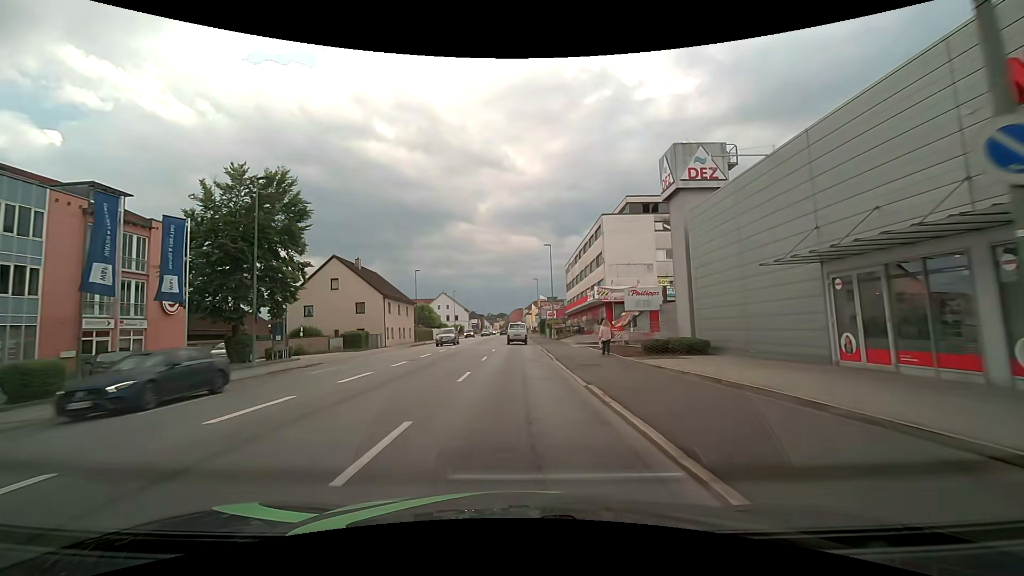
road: tertiary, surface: asphalt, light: Day
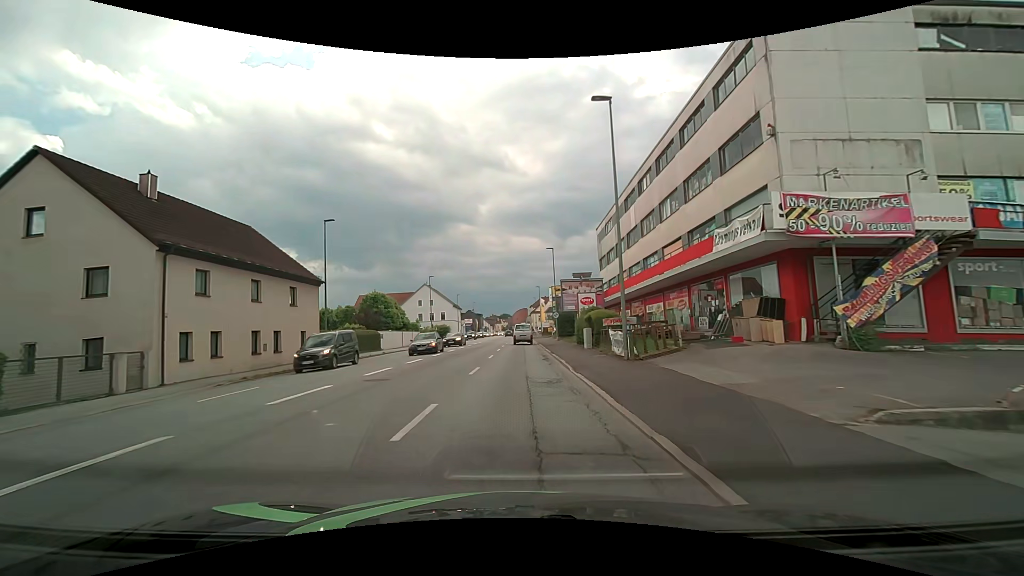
(-0.1, +34.3) m; -1°
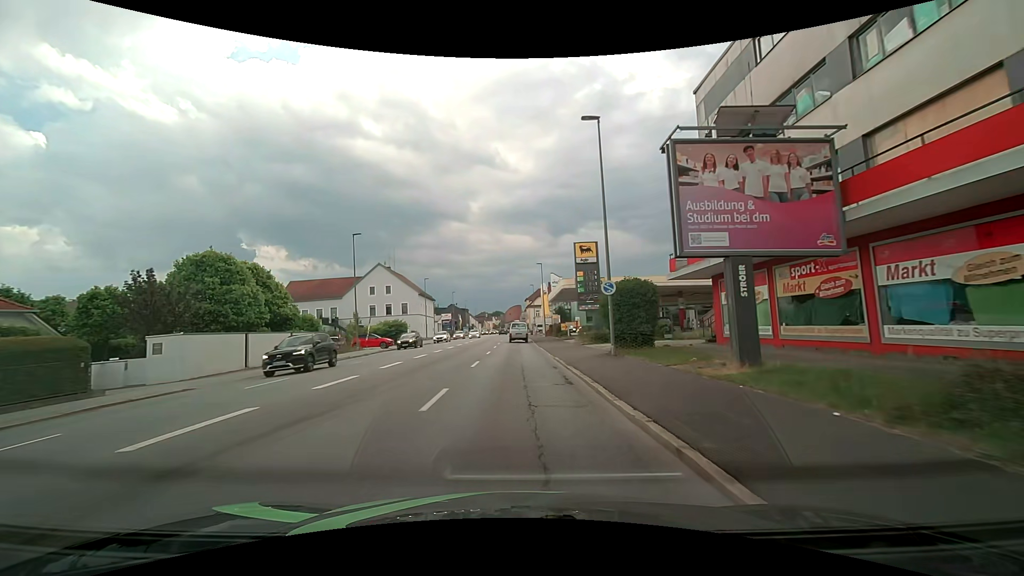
(+0.2, +33.8) m; 0°
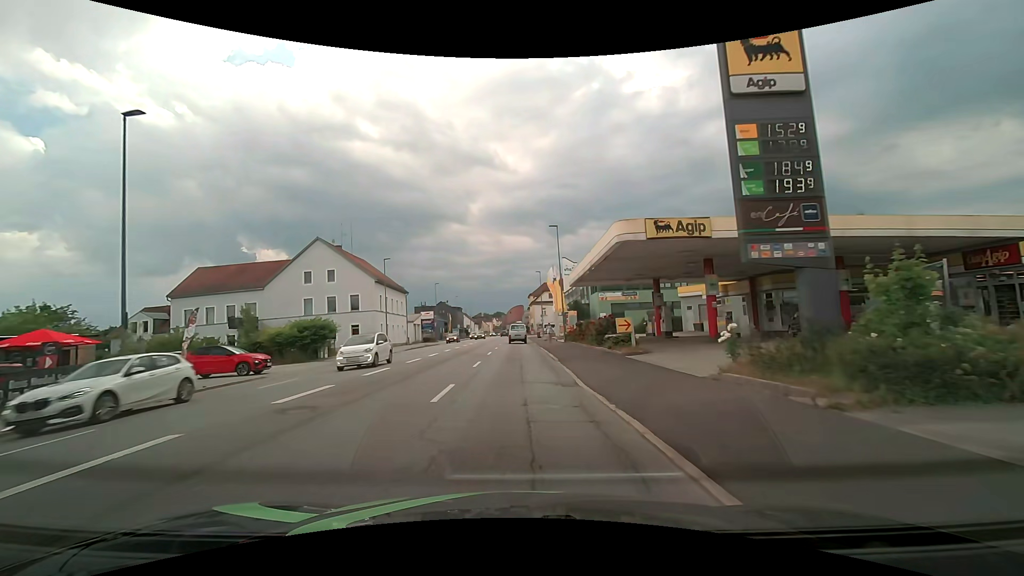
(+0.2, +26.1) m; 0°
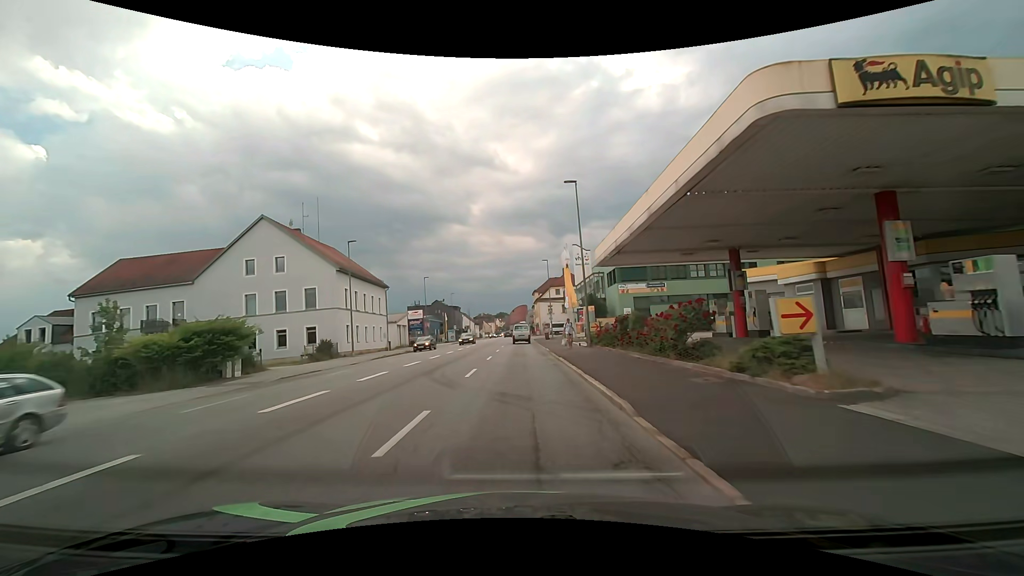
(0.0, +13.0) m; 0°
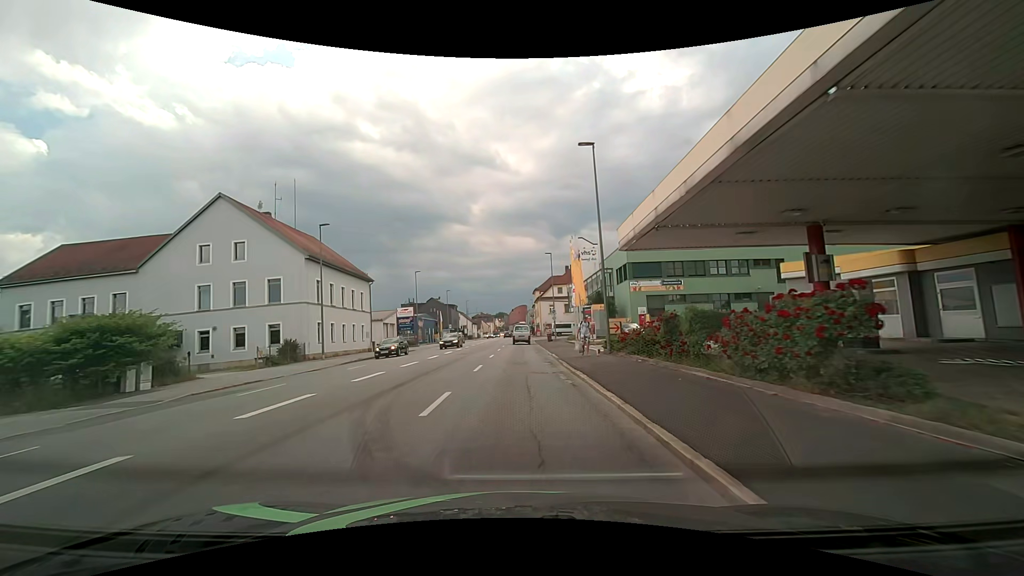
(0.0, +6.5) m; 0°
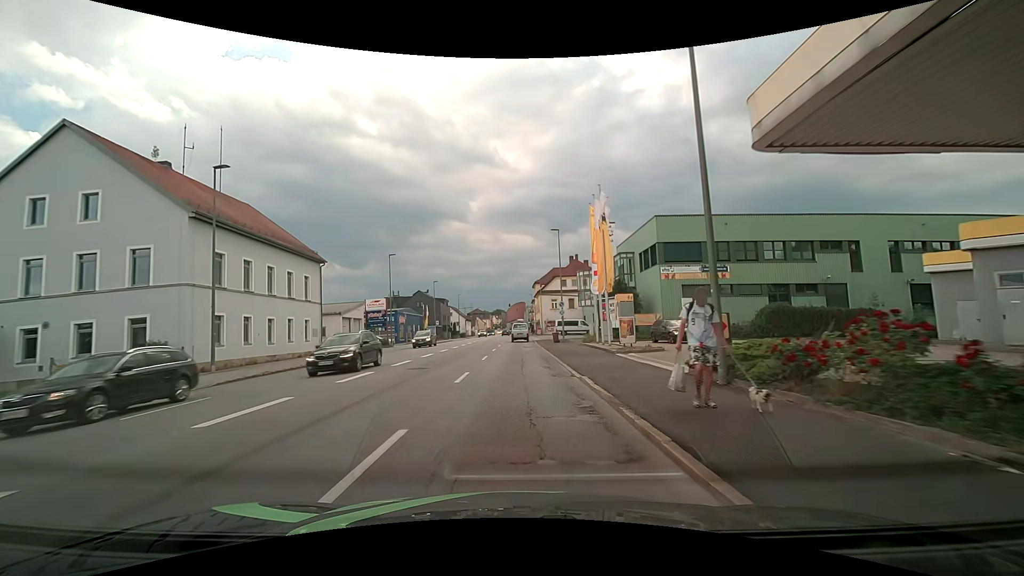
(0.0, +13.2) m; 0°
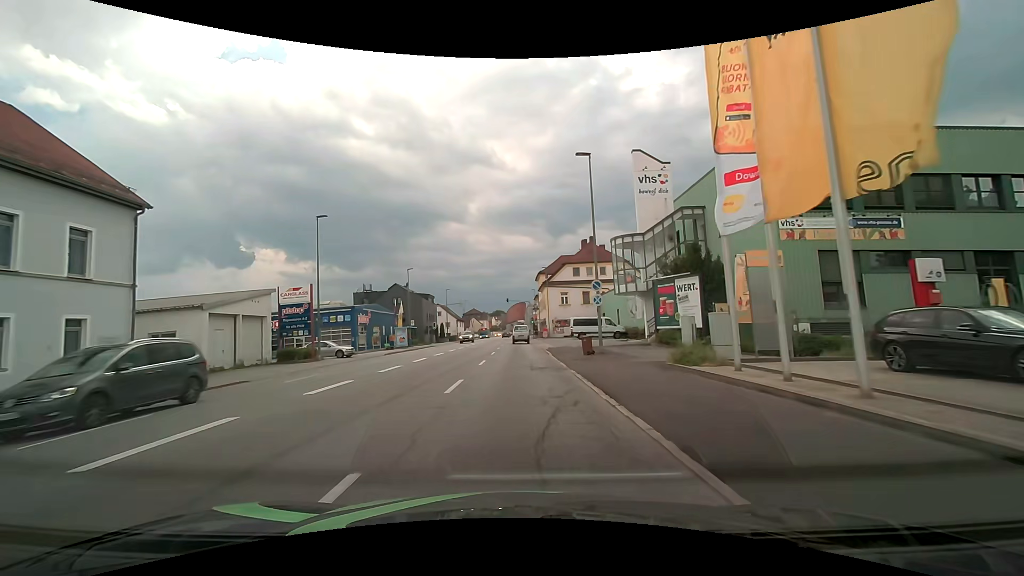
(0.0, +20.3) m; 0°
(0, +10) (0, +20) (0, +30) (0, +40) (0, +50) (0, +60) (0, +70) (0, +80) (-1, +90) (-1, +100) m
